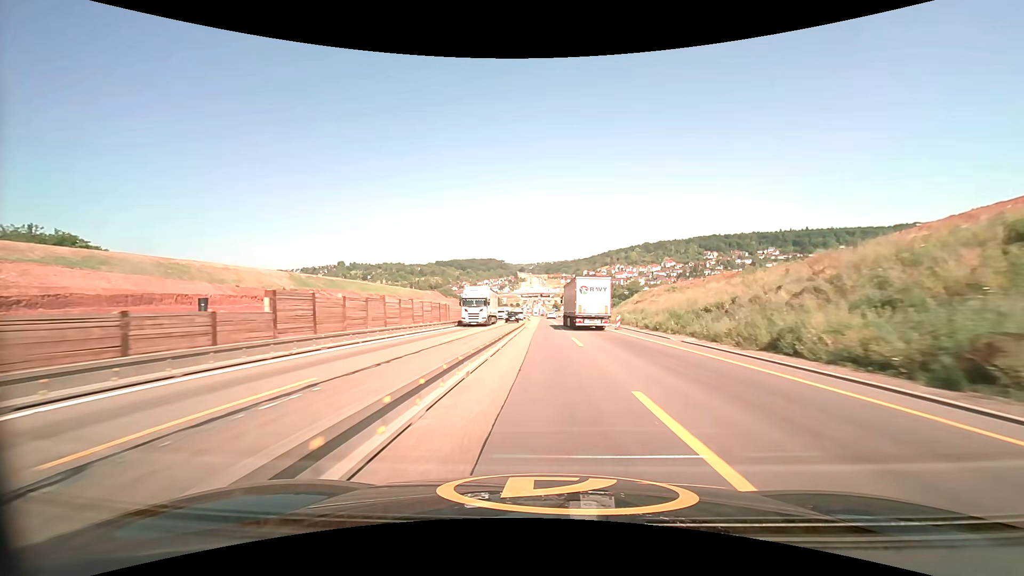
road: motorway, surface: asphalt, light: Day
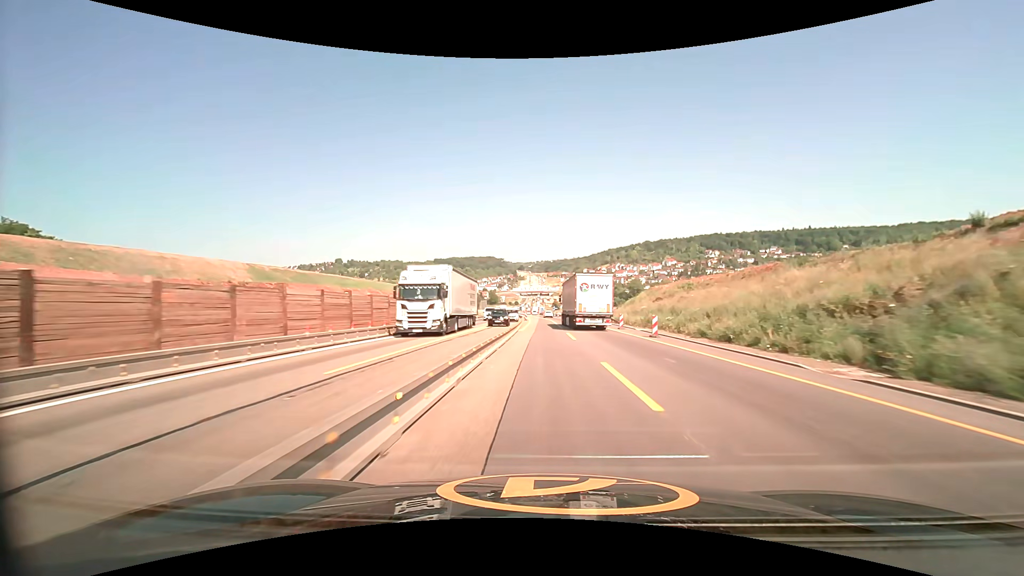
(0.0, +13.2) m; 0°
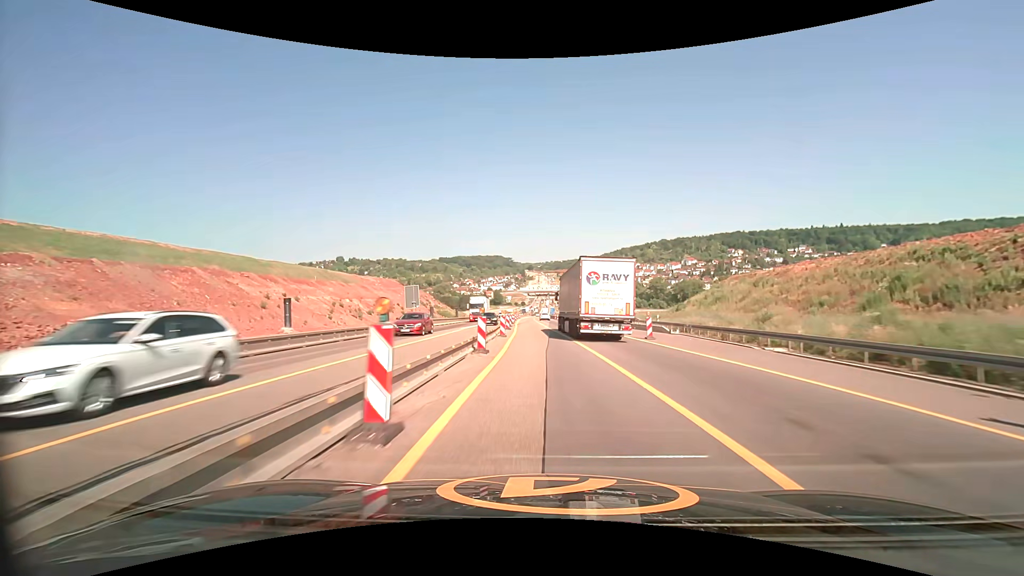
(-0.2, +66.3) m; -1°
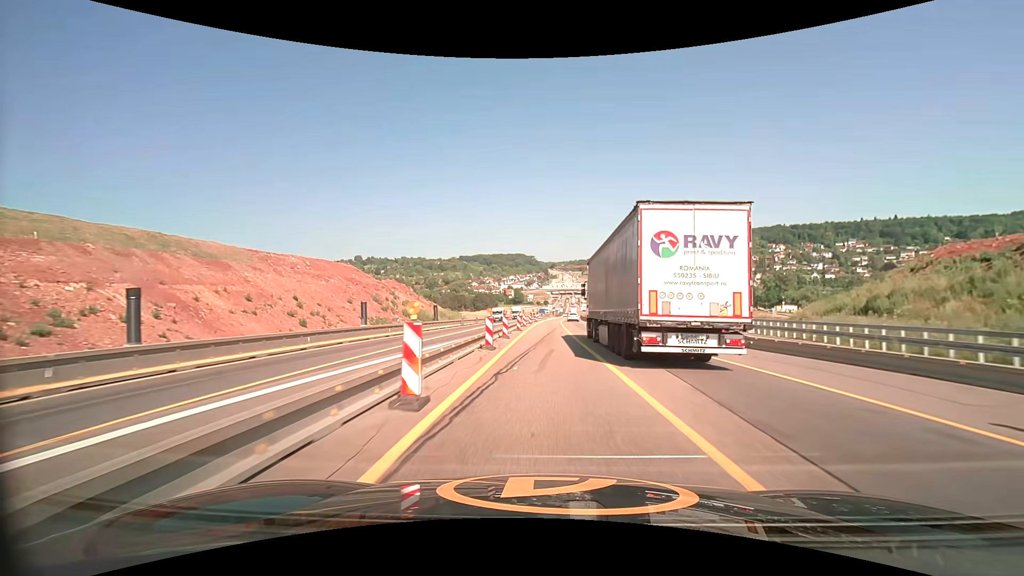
(-1.3, +53.2) m; -3°
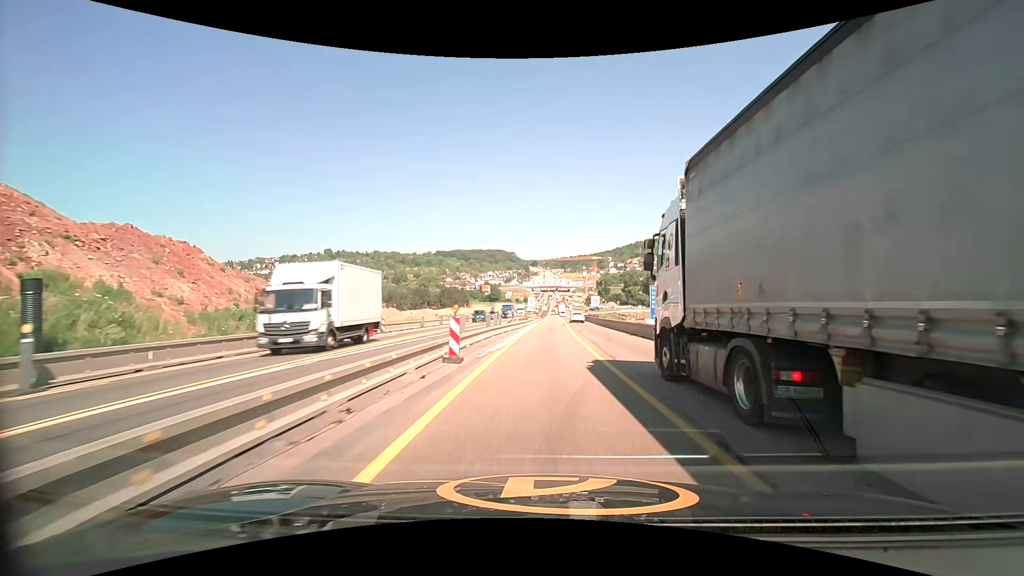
(+0.8, +66.5) m; +2°
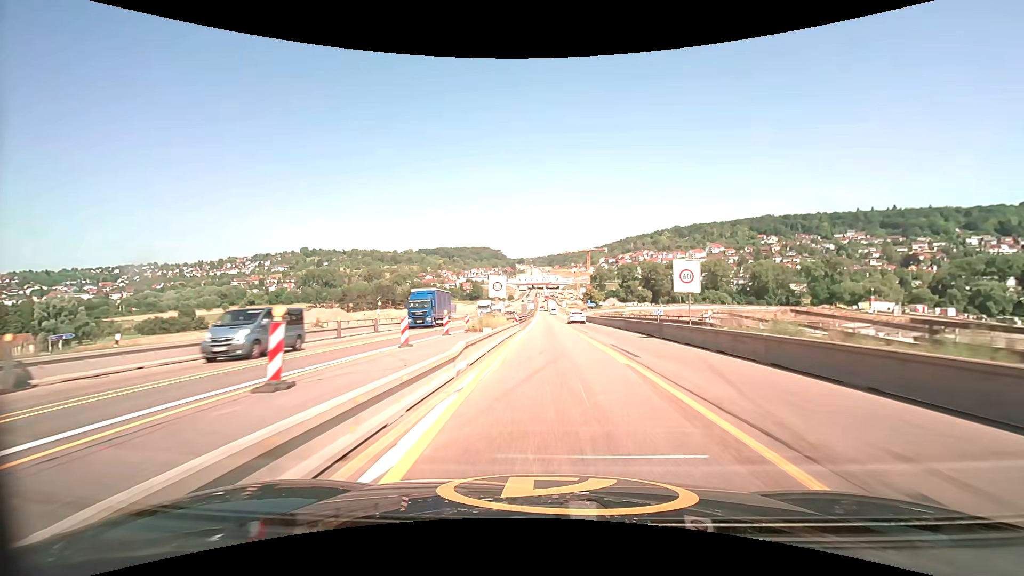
(+0.5, +52.4) m; +1°
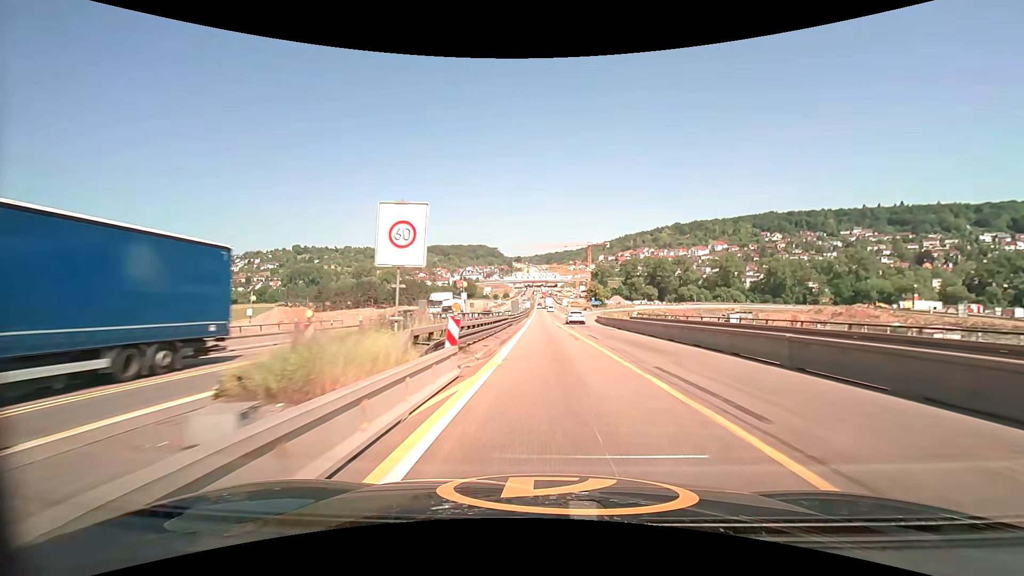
(+0.2, +25.2) m; +1°
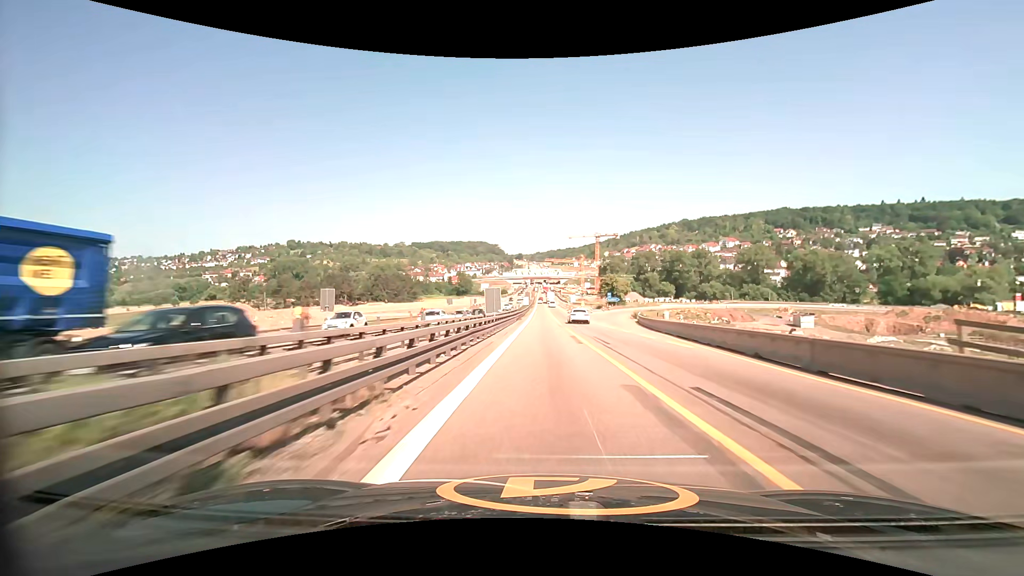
(-0.1, +36.4) m; 0°
(0, +10) (0, +20) (0, +30) (0, +40) (0, +50) (0, +60) (0, +70) (0, +80) (0, +90) (0, +100) m
